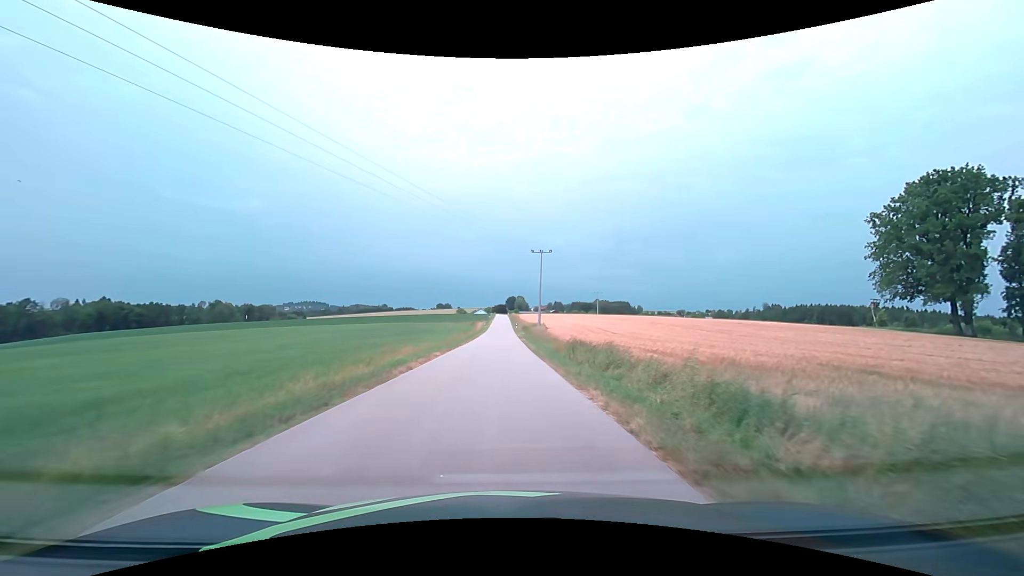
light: Day
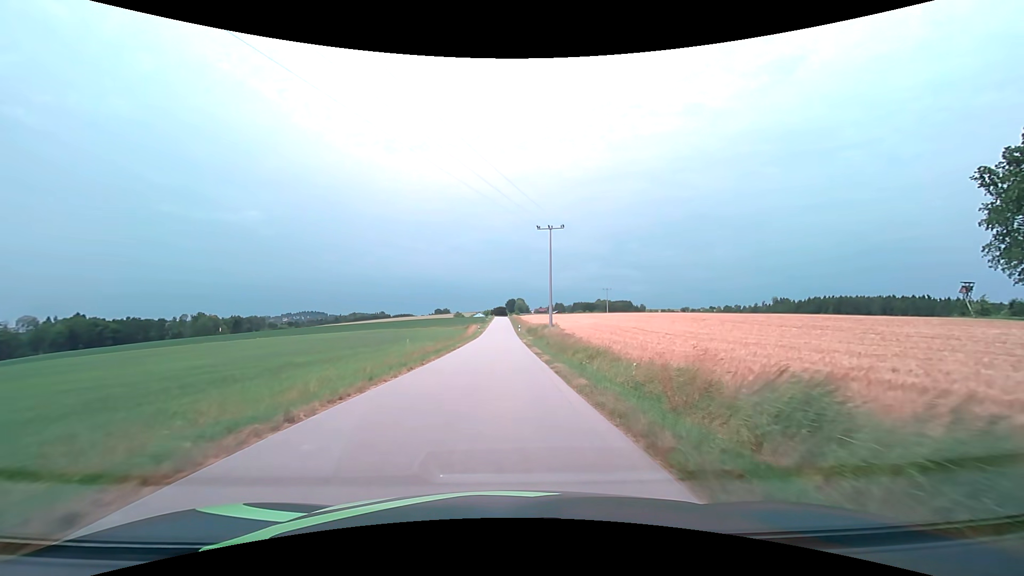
(+0.1, +21.4) m; 0°
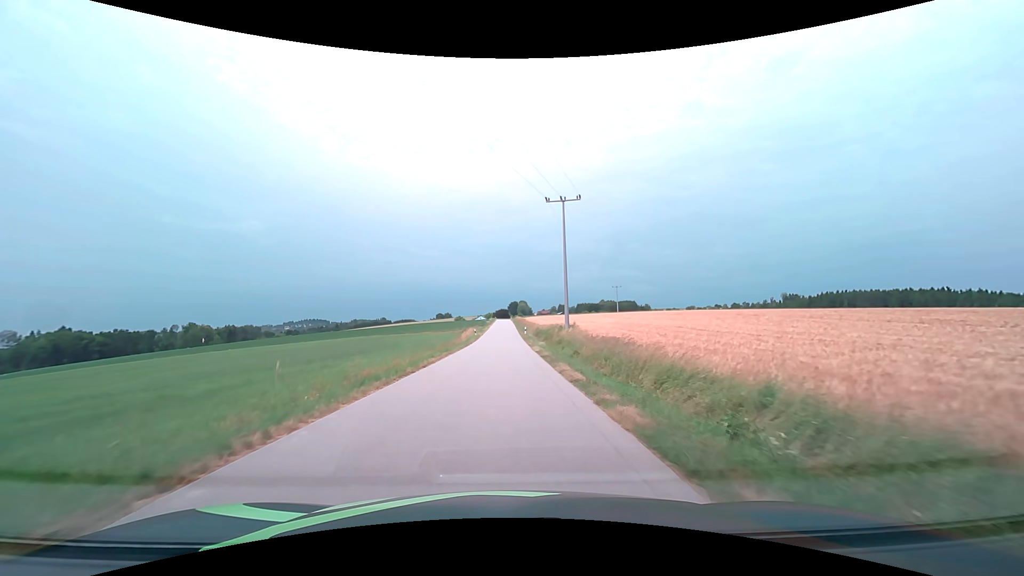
(0.0, +14.4) m; 0°
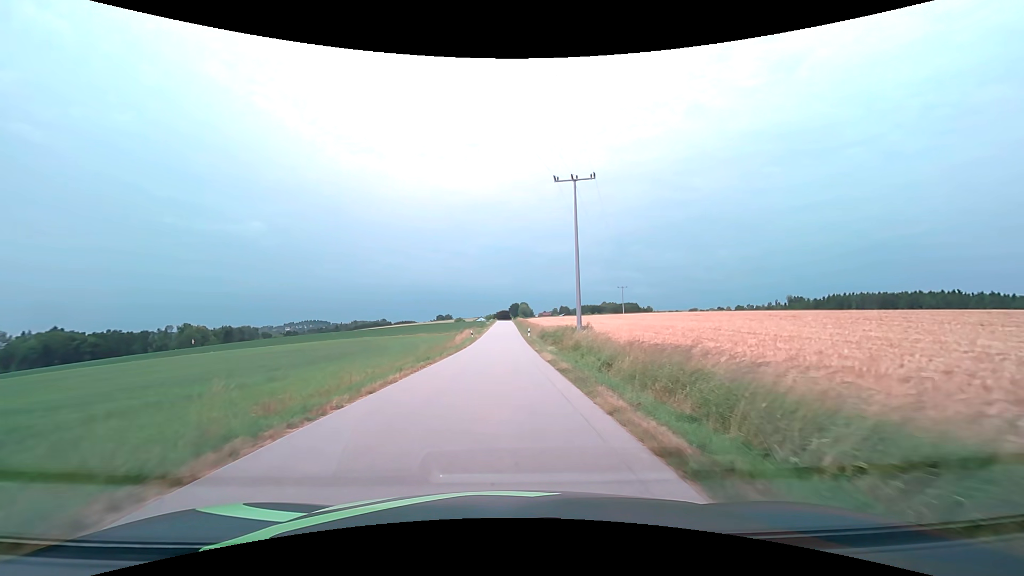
(0.0, +7.3) m; 0°
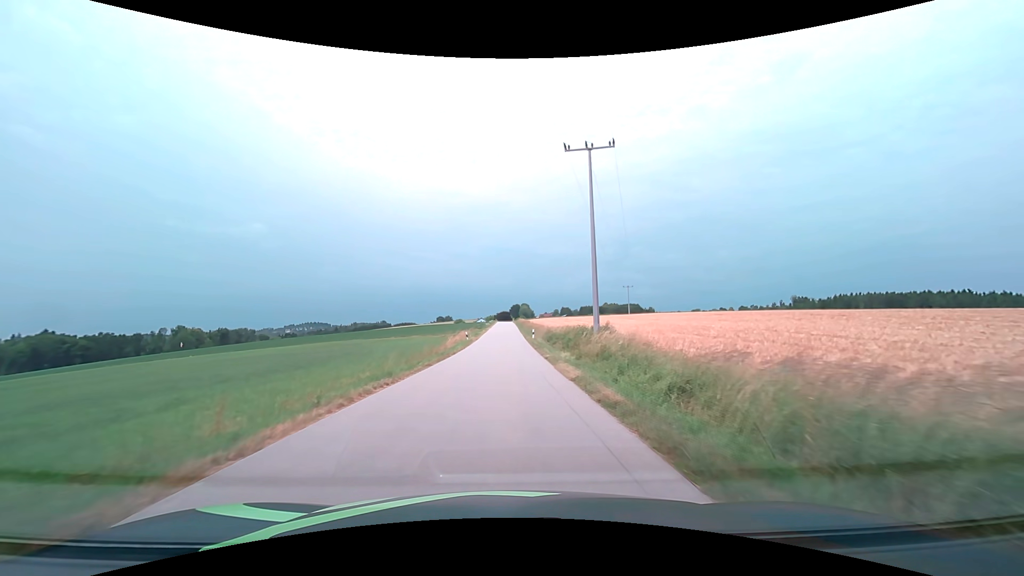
(0.0, +7.4) m; 0°
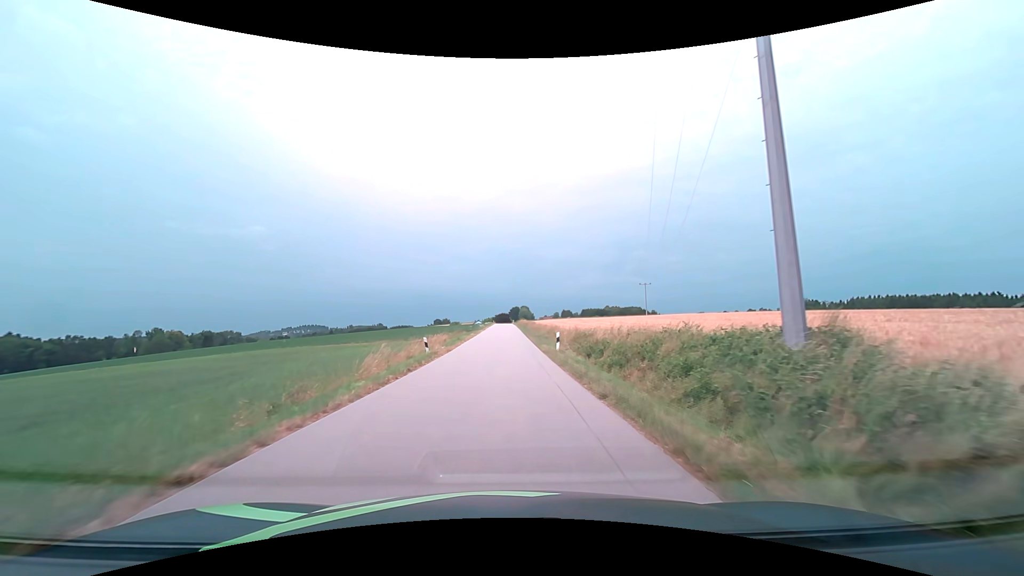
(0.0, +22.3) m; 0°
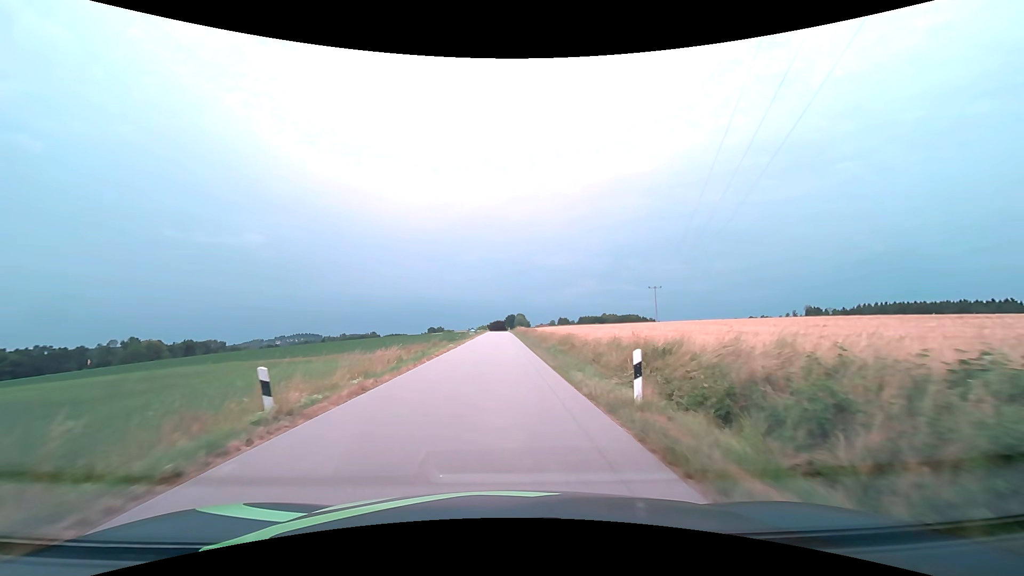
(+0.1, +14.6) m; +1°
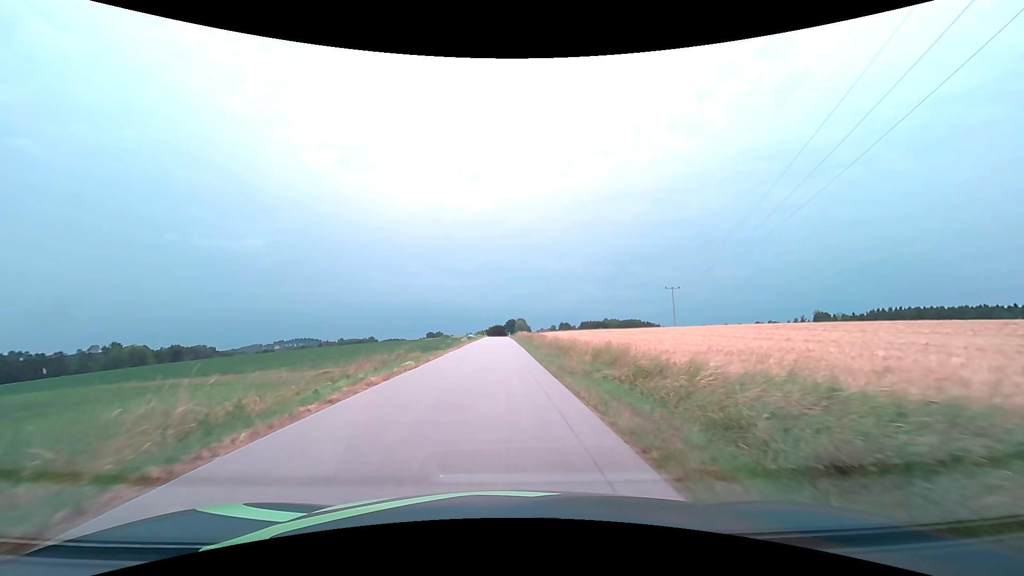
(0.0, +14.2) m; 0°
(0, +10) (0, +20) (0, +30) (0, +40) (-1, +50) (-1, +60) (-1, +70) (-1, +80) (-1, +90) (-1, +100) m
